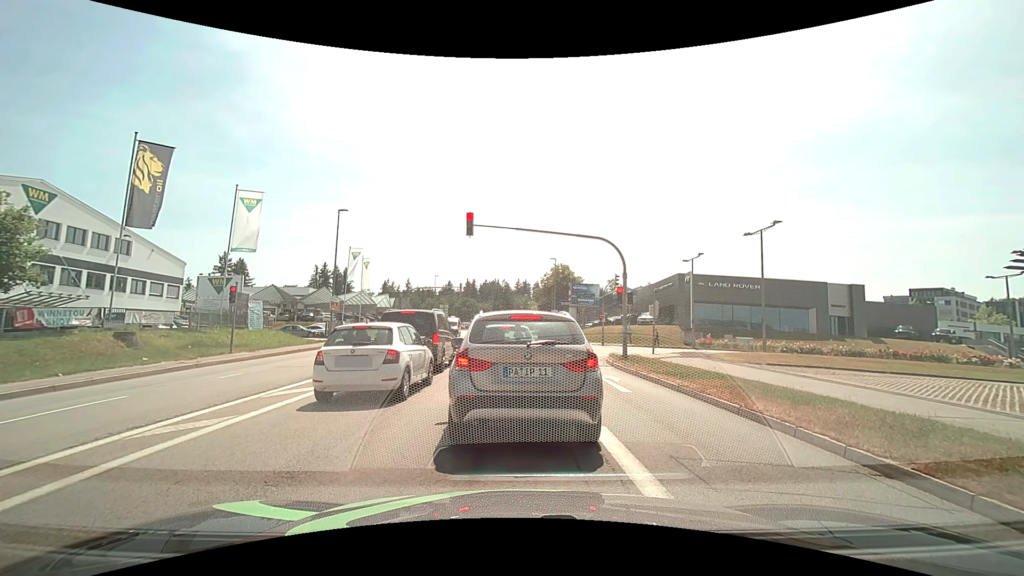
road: tertiary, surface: asphalt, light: Day
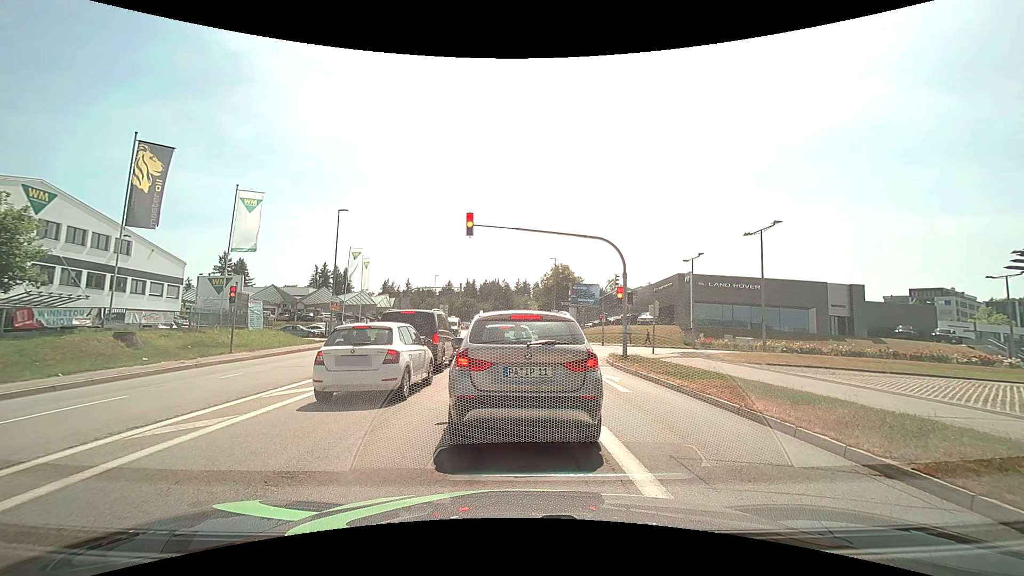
(0.0, 0.0) m; 0°
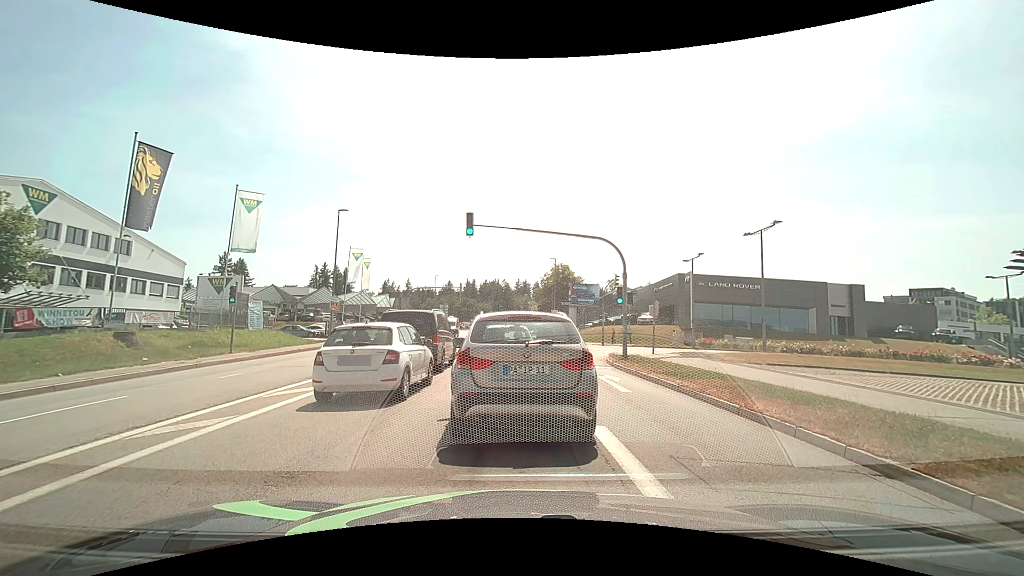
(0.0, 0.0) m; 0°
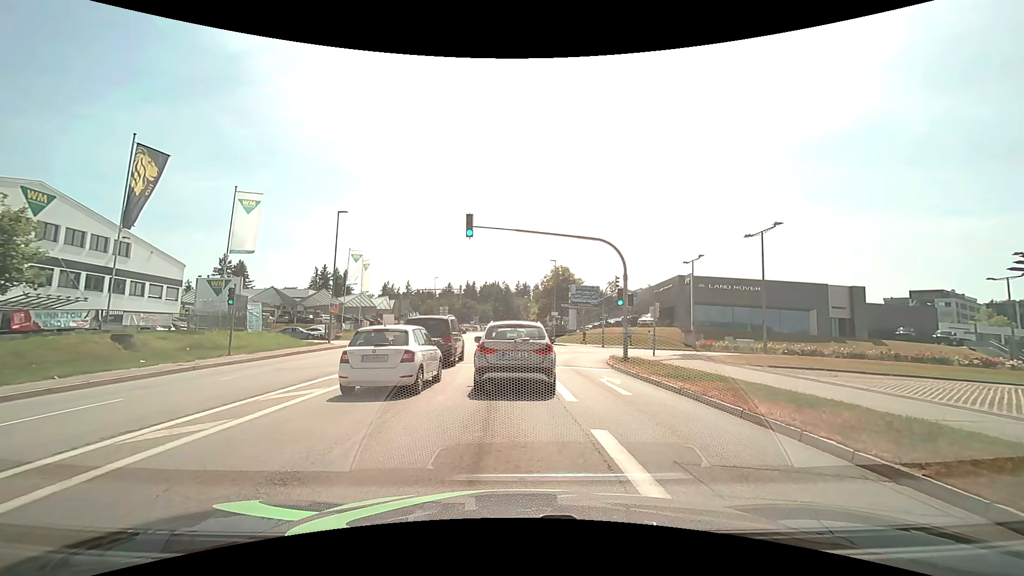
(0.0, +0.1) m; 0°
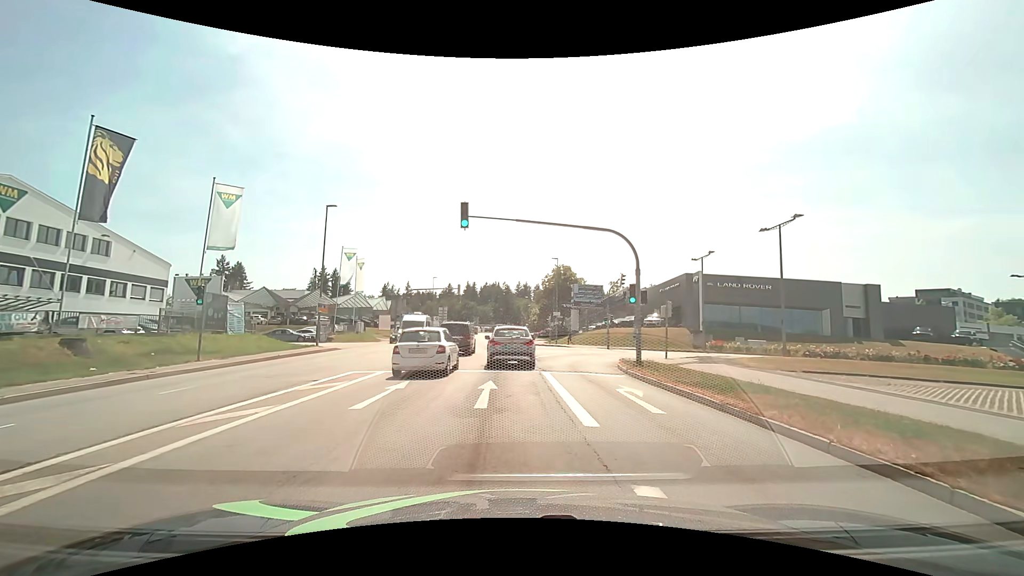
(0.0, +2.6) m; 0°
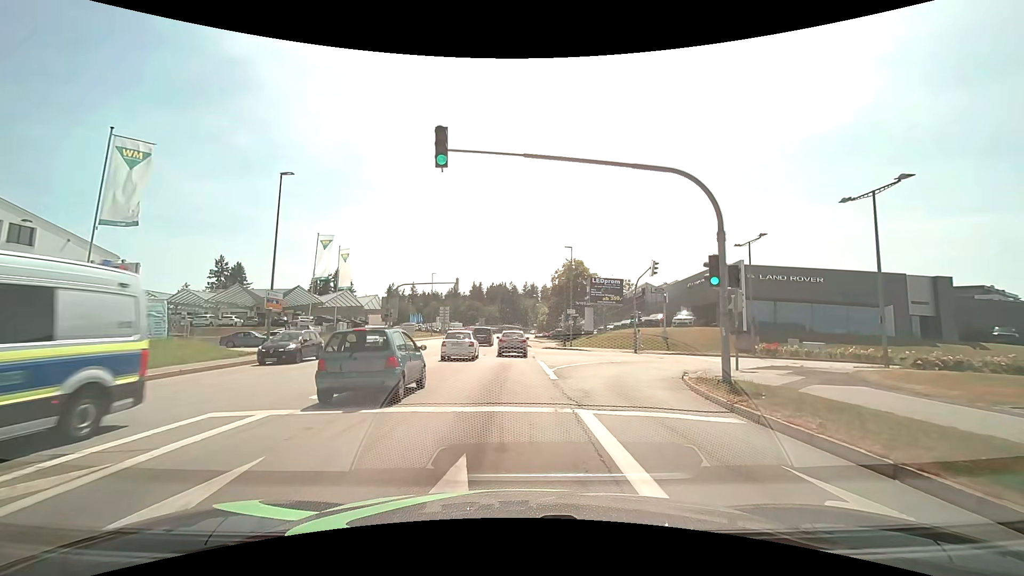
(-0.1, +8.5) m; -1°
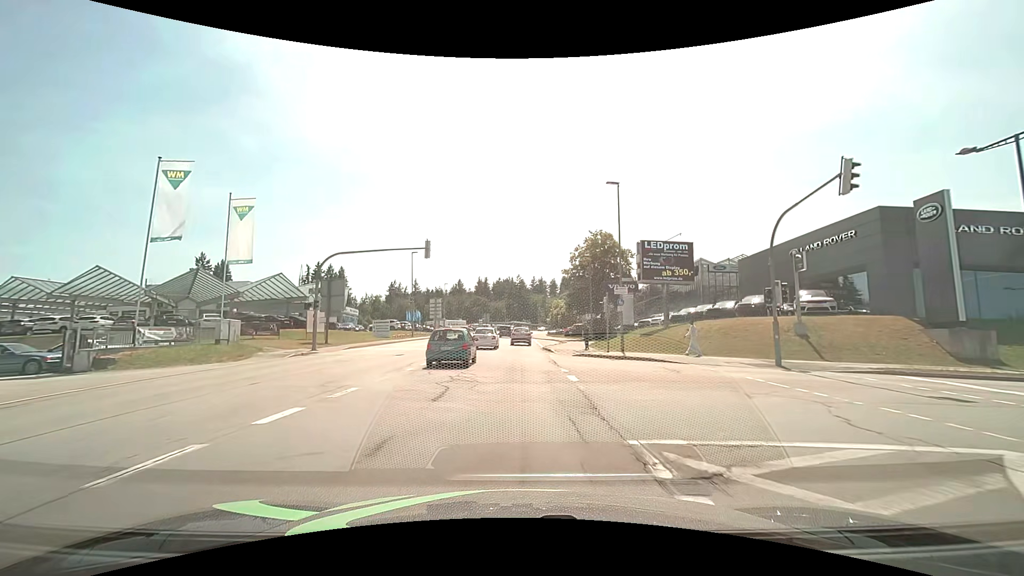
(-0.3, +21.1) m; -1°
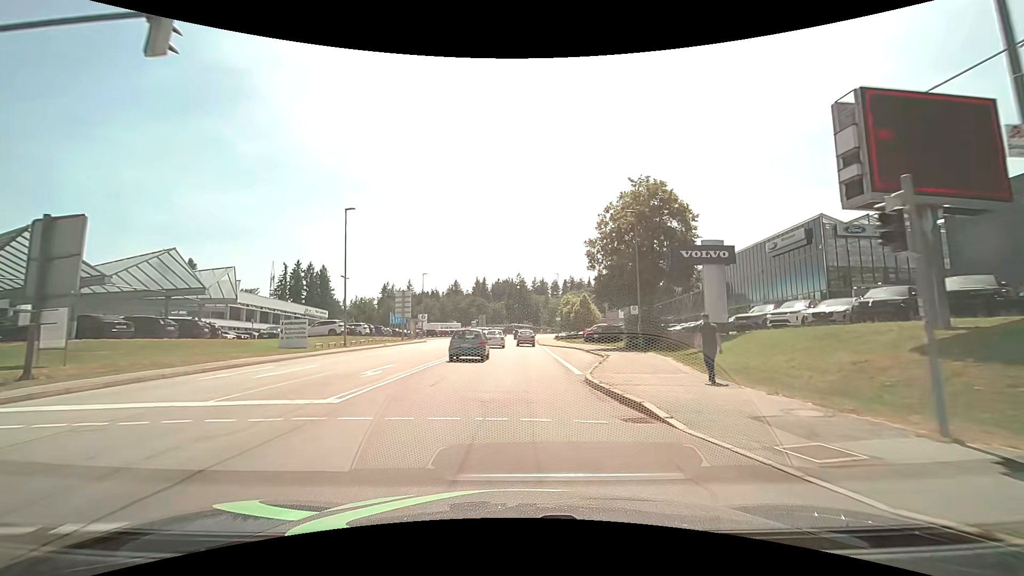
(0.0, +23.8) m; 0°
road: secondary
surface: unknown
(0, +10) (0, +20) (0, +30) (+1, +40) (+1, +50) (+1, +60) (+1, +70) (+2, +80) (+2, +90) (+3, +100) m
